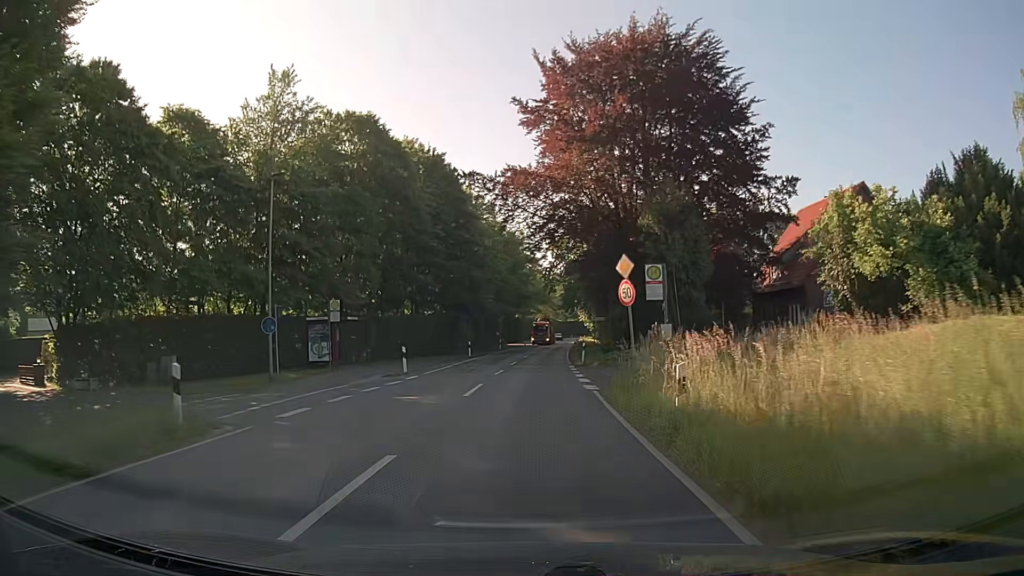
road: secondary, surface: asphalt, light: Day
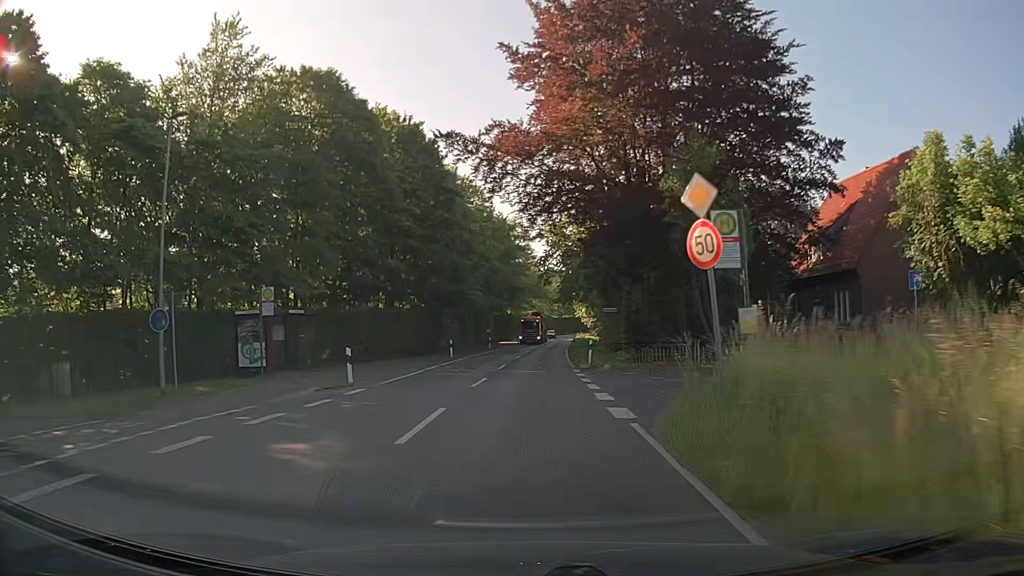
(0.0, +7.6) m; +1°
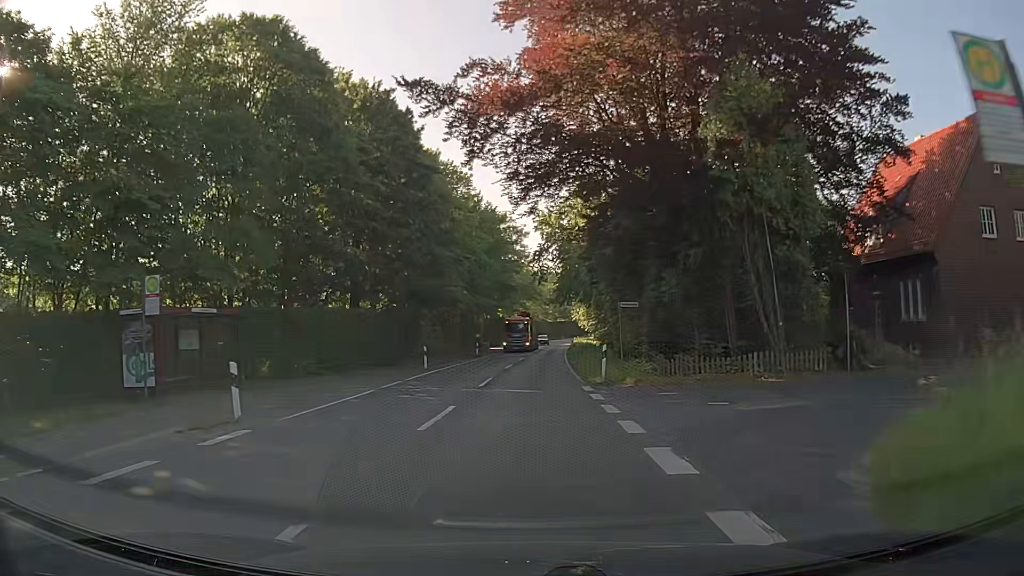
(0.0, +7.7) m; 0°
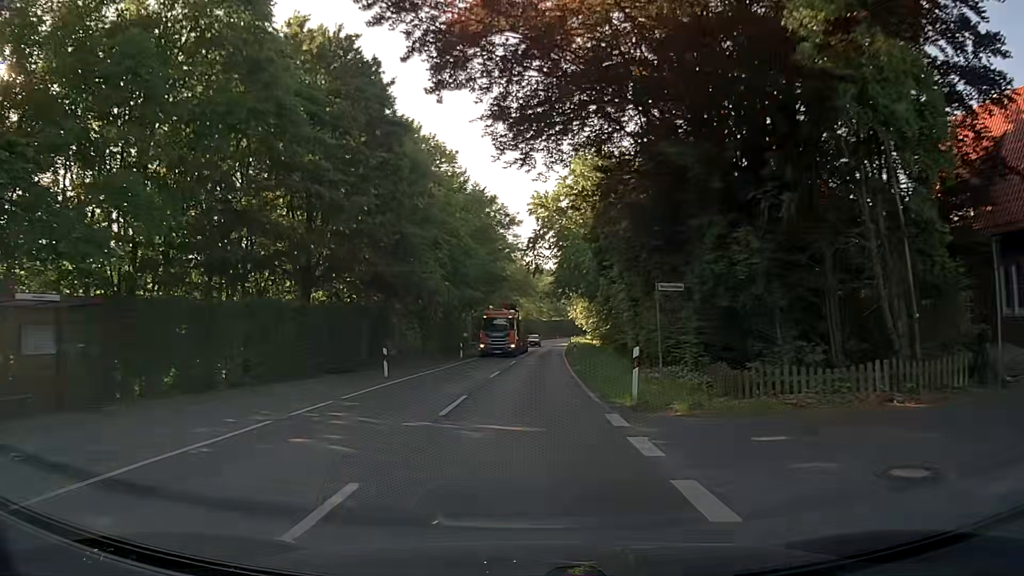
(+0.1, +7.6) m; +1°
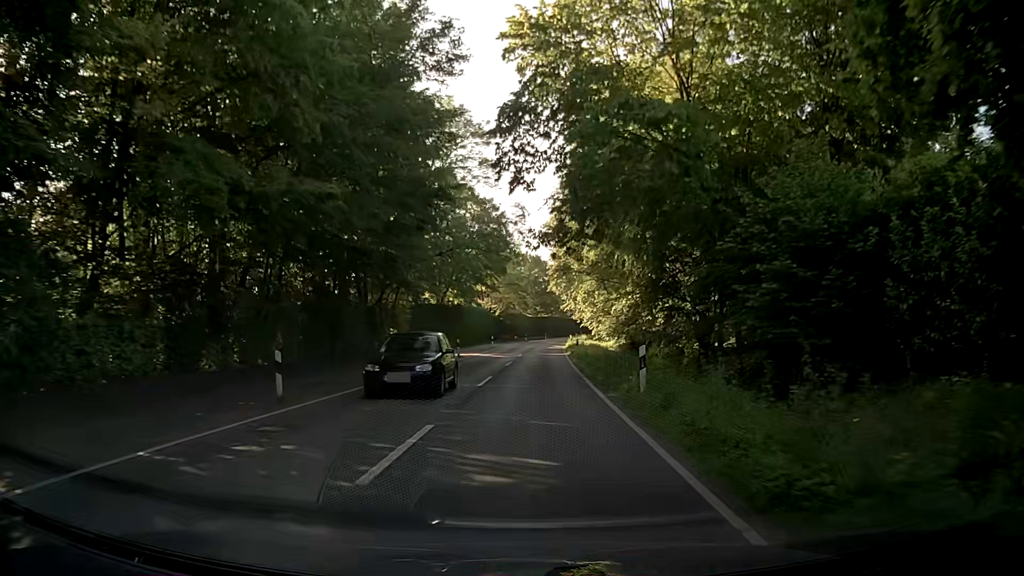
(+0.3, +30.5) m; +1°
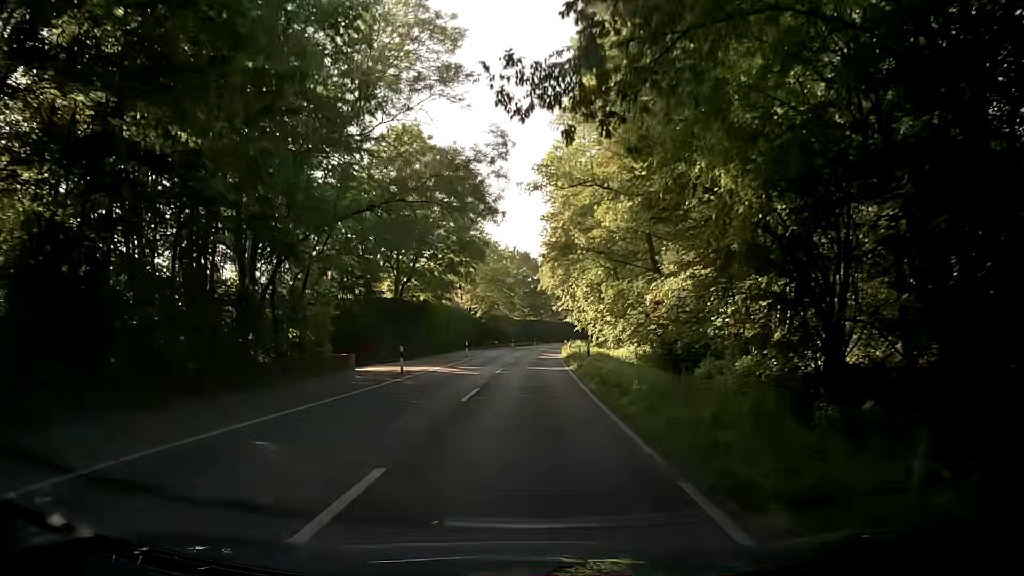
(+0.2, +15.2) m; +1°
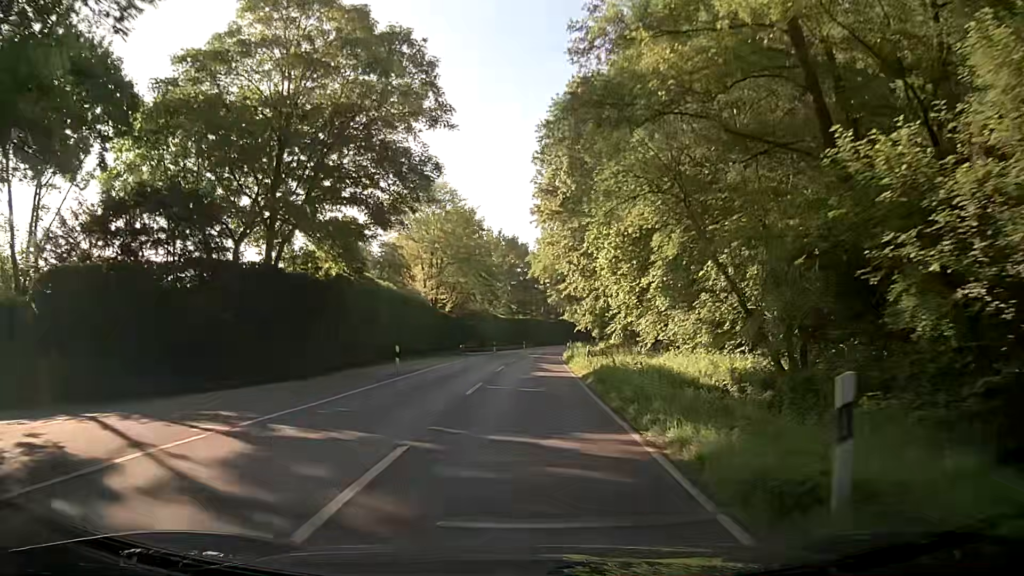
(+0.4, +22.8) m; +1°
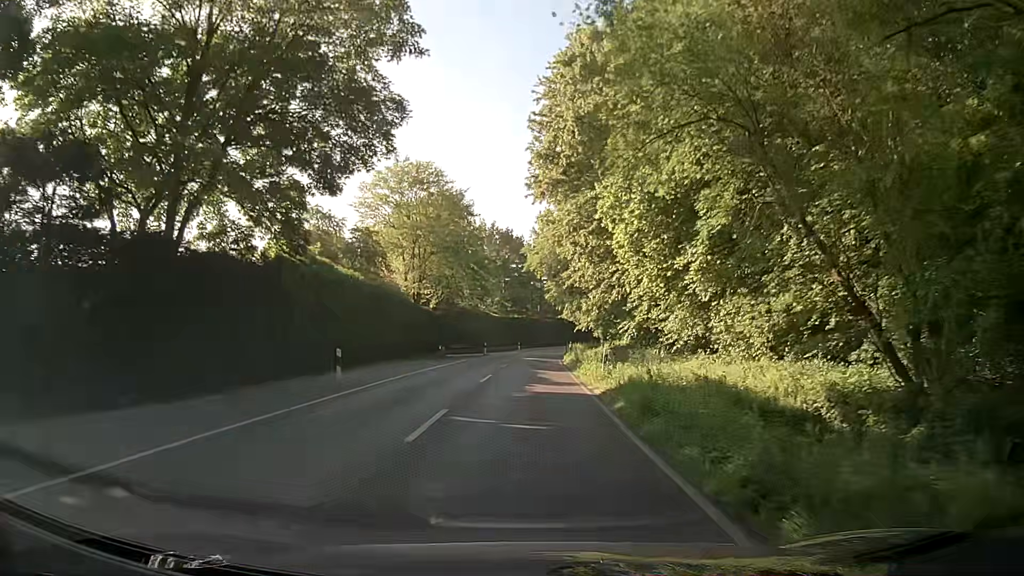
(0.0, +7.6) m; +2°
(0, +10) (0, +20) (0, +30) (0, +40) (0, +50) (0, +60) (+1, +70) (+2, +80) (+3, +90) (+4, +100) m
